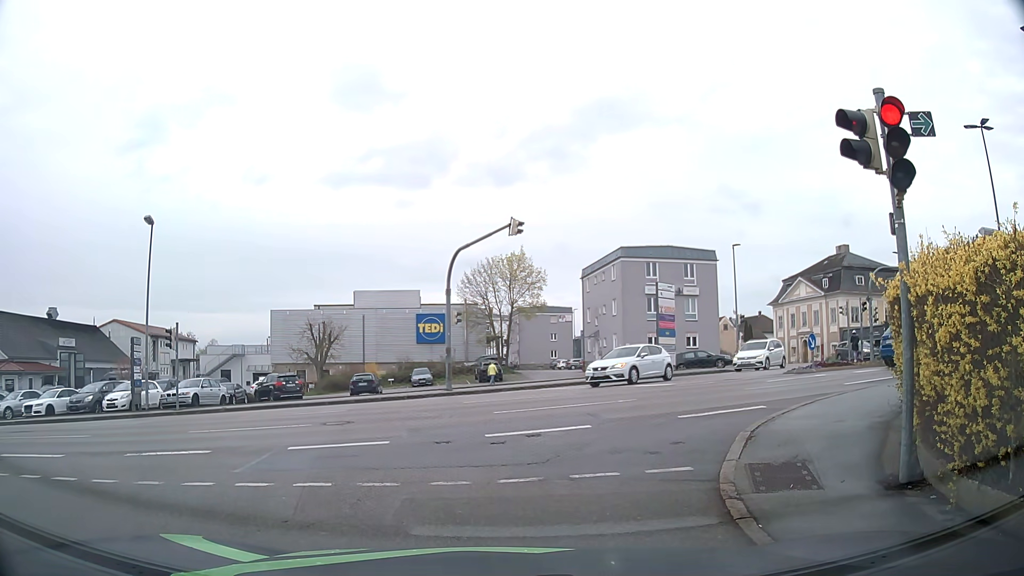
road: residential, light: Day
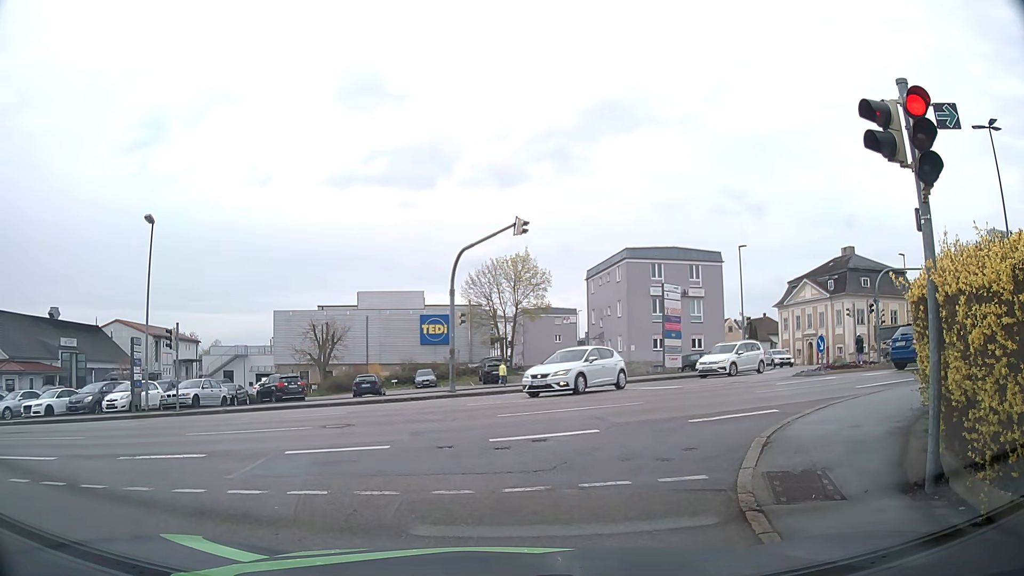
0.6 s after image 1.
(0.0, +0.4) m; 0°
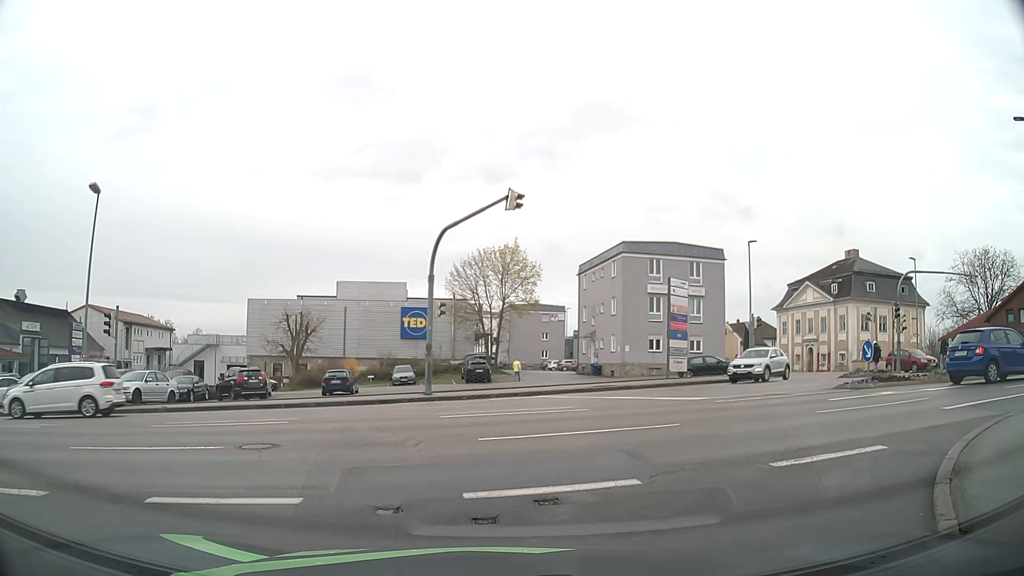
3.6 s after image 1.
(0.0, +3.9) m; 0°
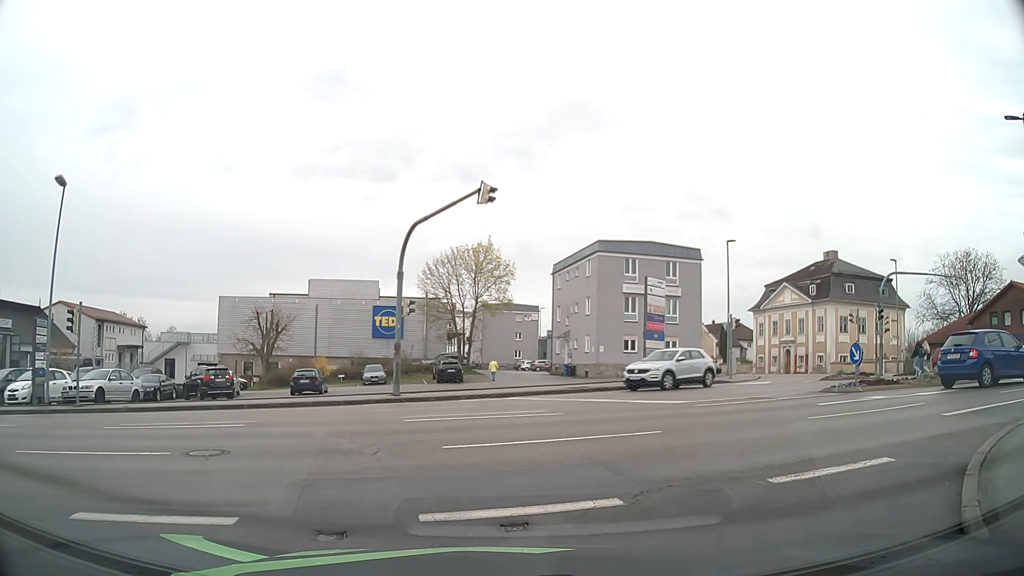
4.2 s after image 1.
(0.0, +0.8) m; +4°
